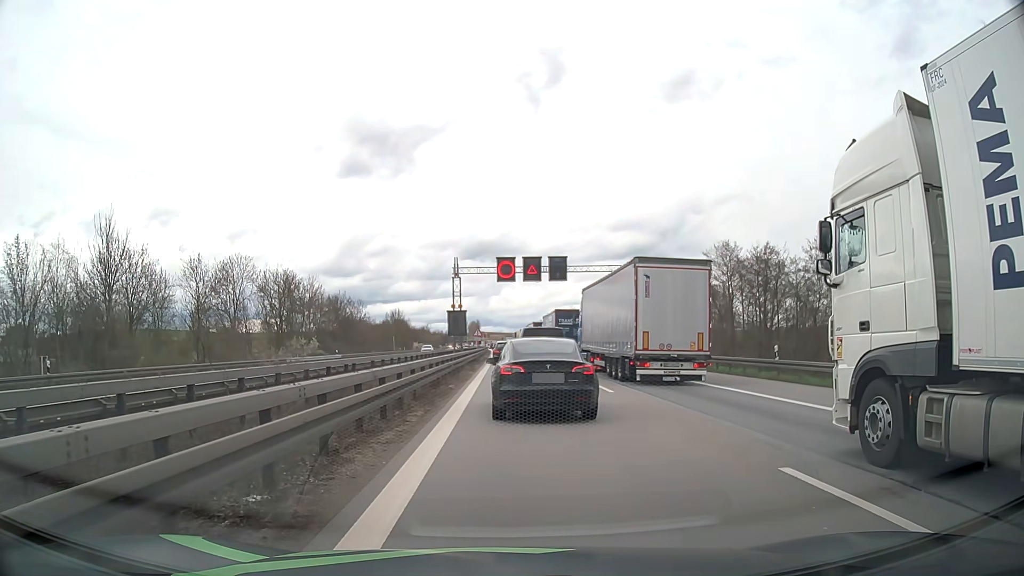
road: motorway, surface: asphalt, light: Day
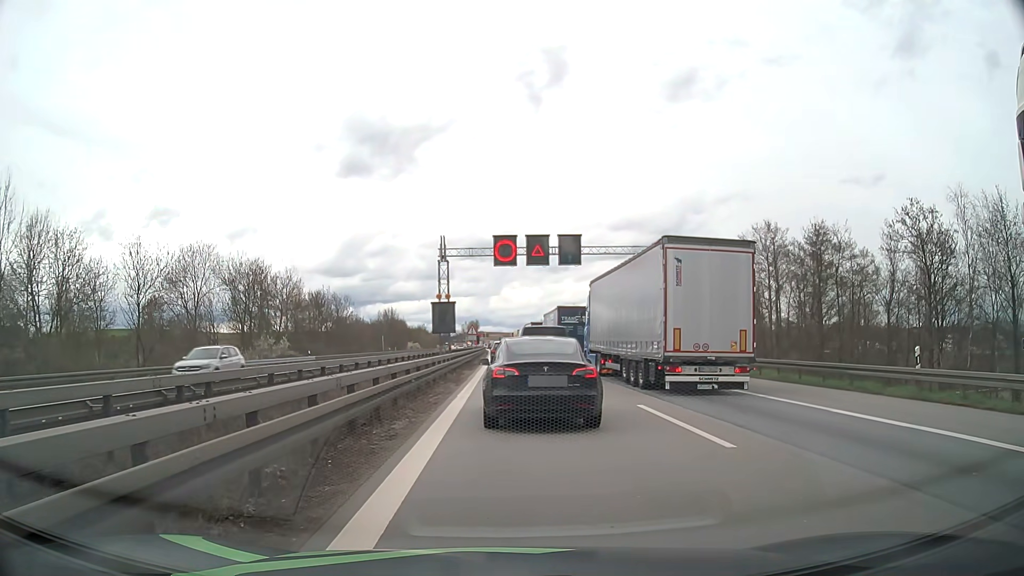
(0.0, +10.2) m; 0°
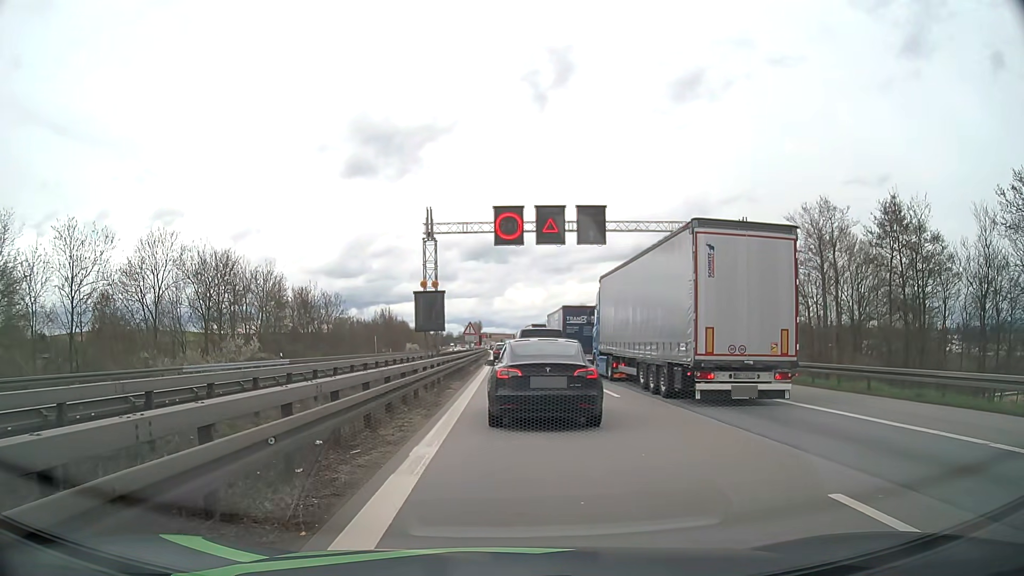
(0.0, +9.0) m; 0°
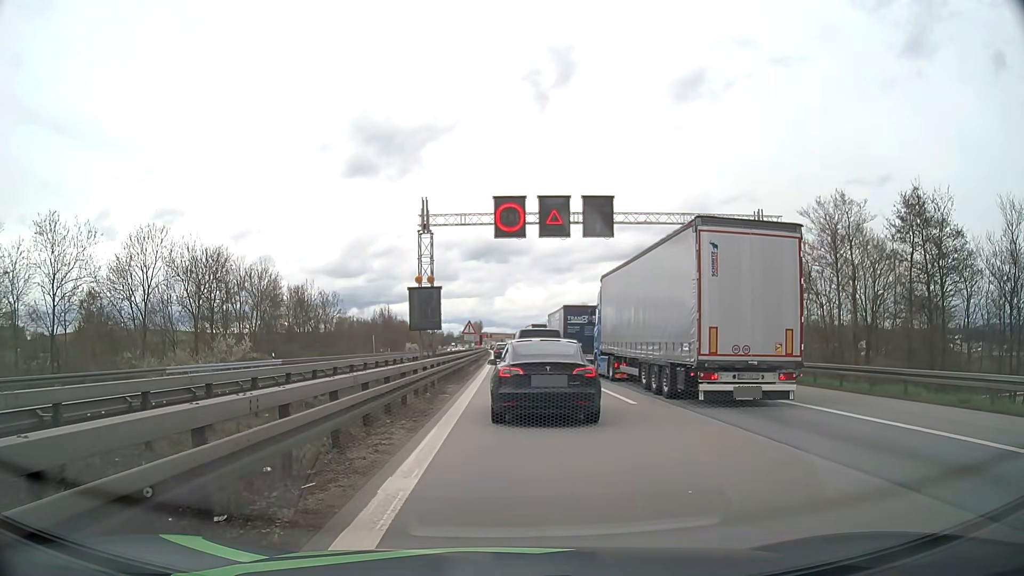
(0.0, +2.1) m; +1°
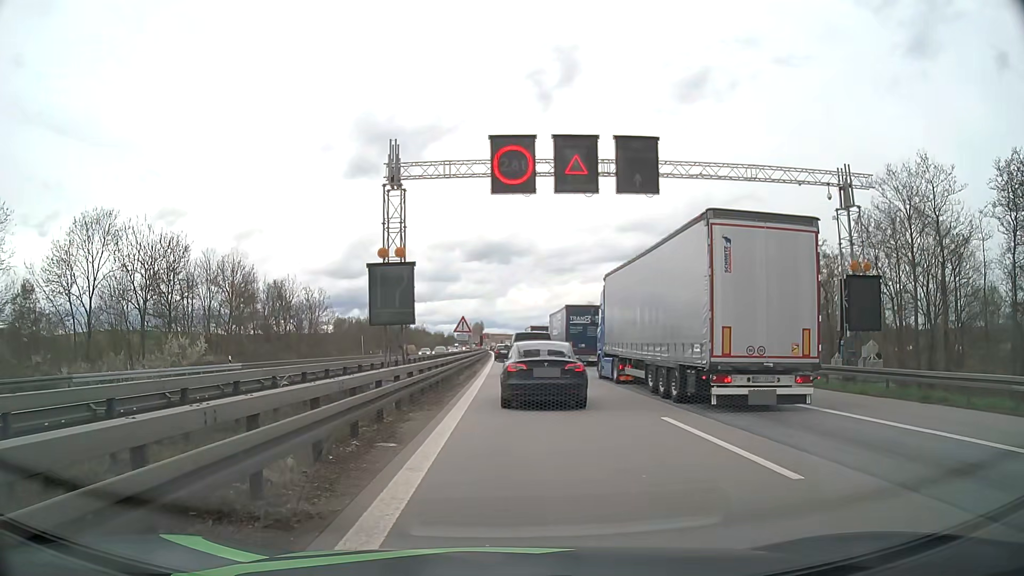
(-0.1, +9.1) m; 0°
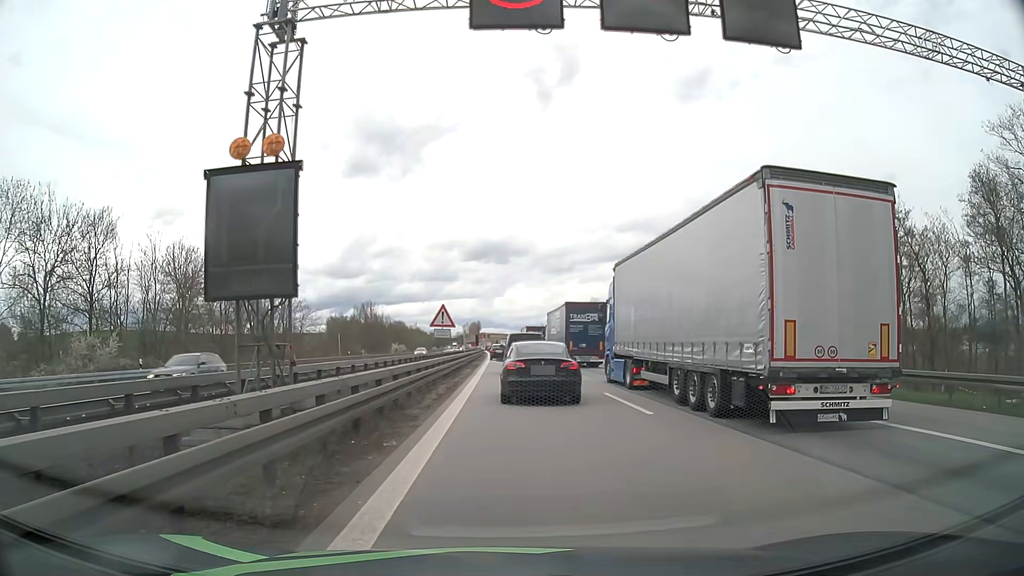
(-0.1, +11.7) m; 0°
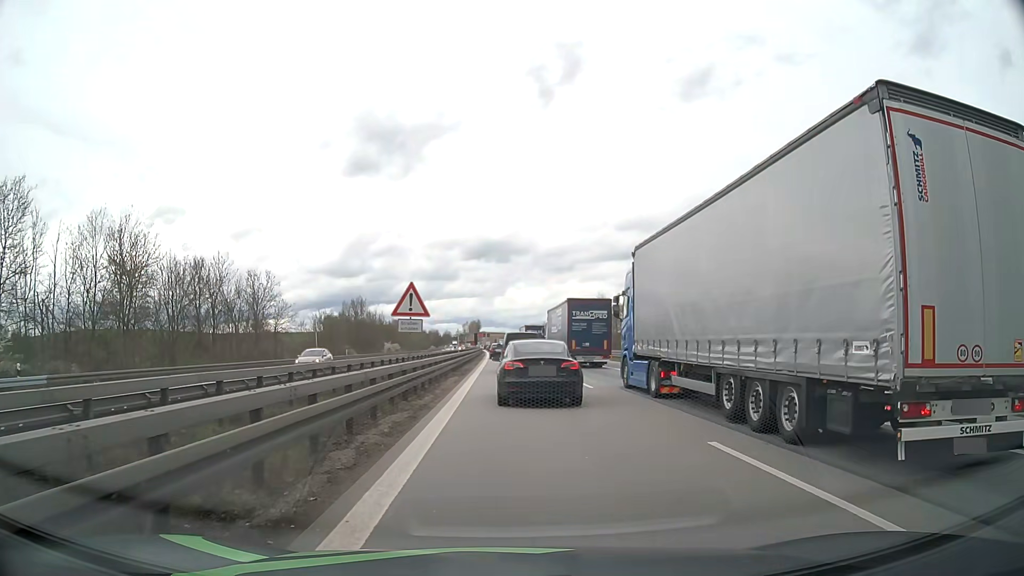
(0.0, +10.2) m; 0°
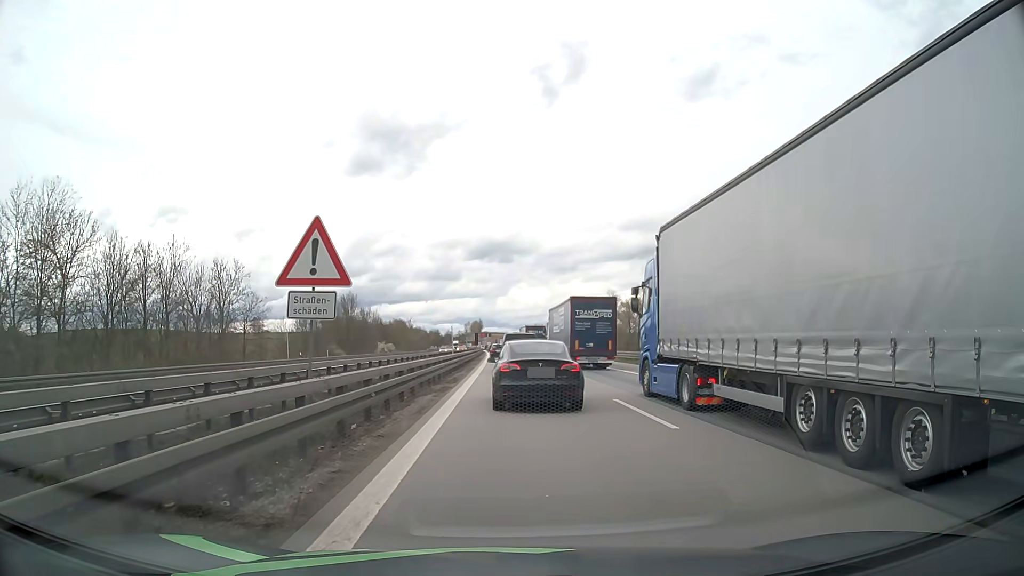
(0.0, +10.5) m; -1°
(0, +10) (0, +20) (0, +30) (0, +40) (0, +50) (0, +60) (0, +70) (0, +80) (0, +90) (-1, +100) m
